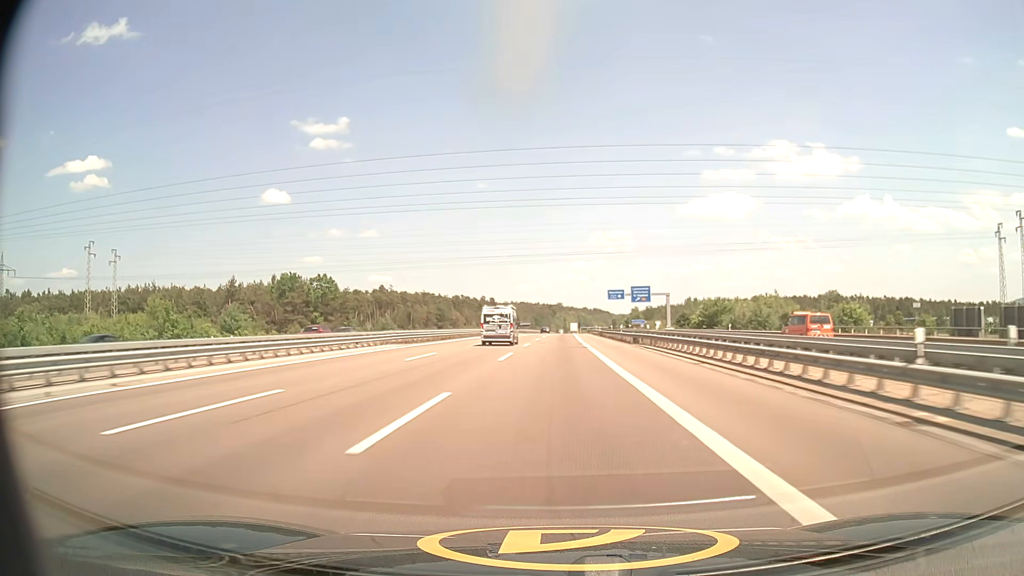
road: motorway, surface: asphalt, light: Day
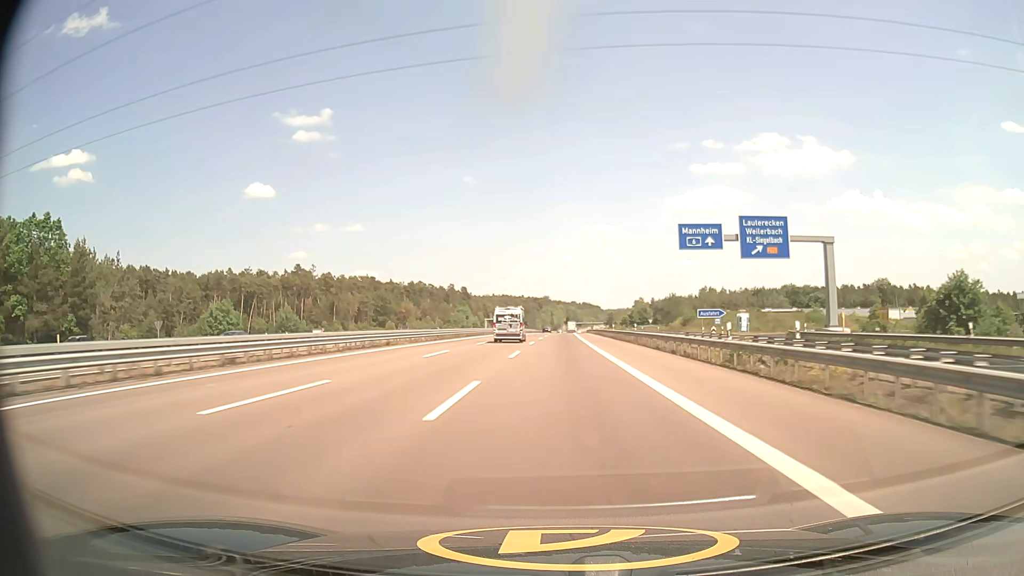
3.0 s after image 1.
(+1.0, +87.1) m; +1°
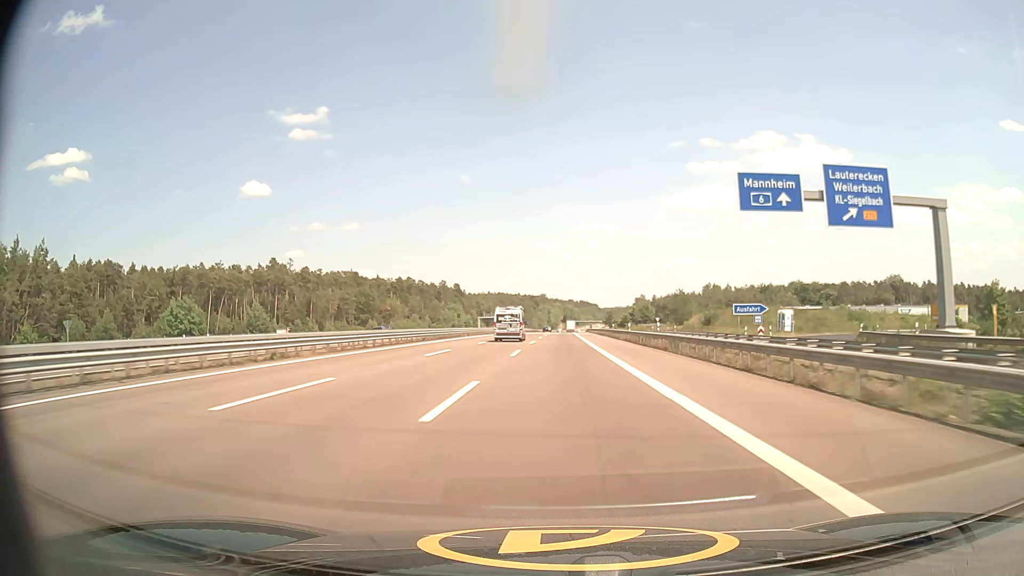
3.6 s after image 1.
(0.0, +17.4) m; 0°
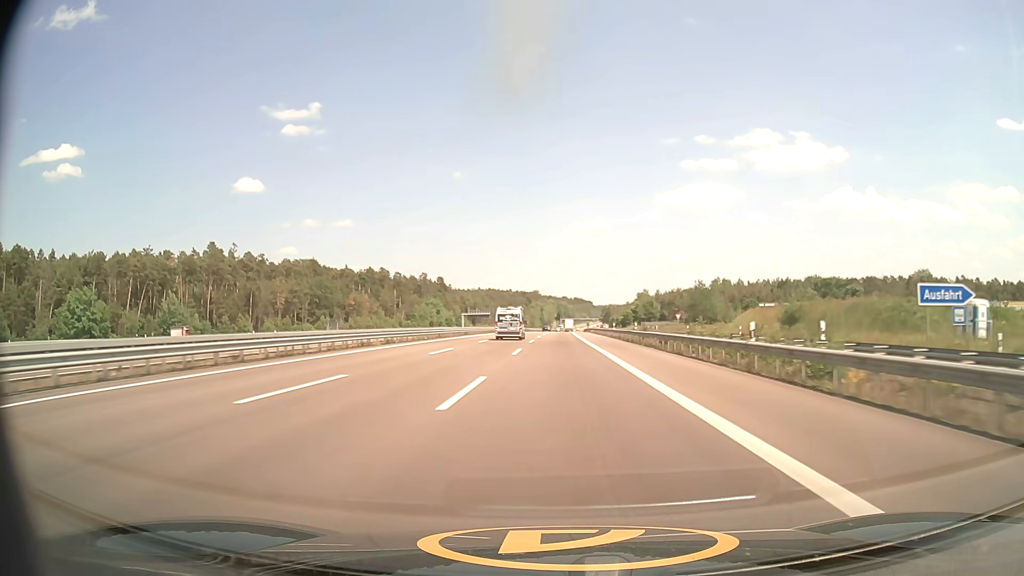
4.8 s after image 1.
(+0.2, +34.8) m; +1°
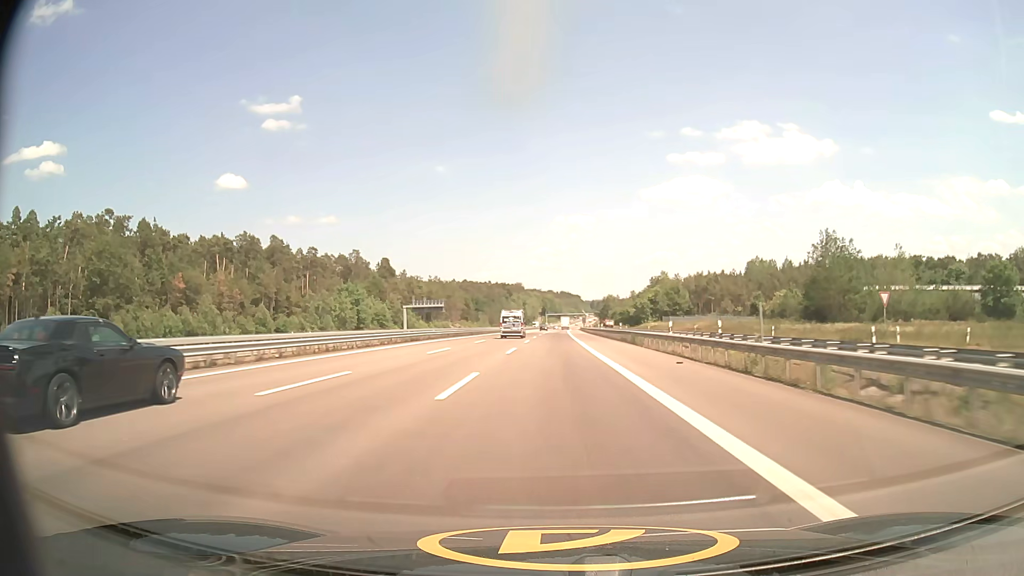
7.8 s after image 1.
(+1.0, +87.6) m; +1°
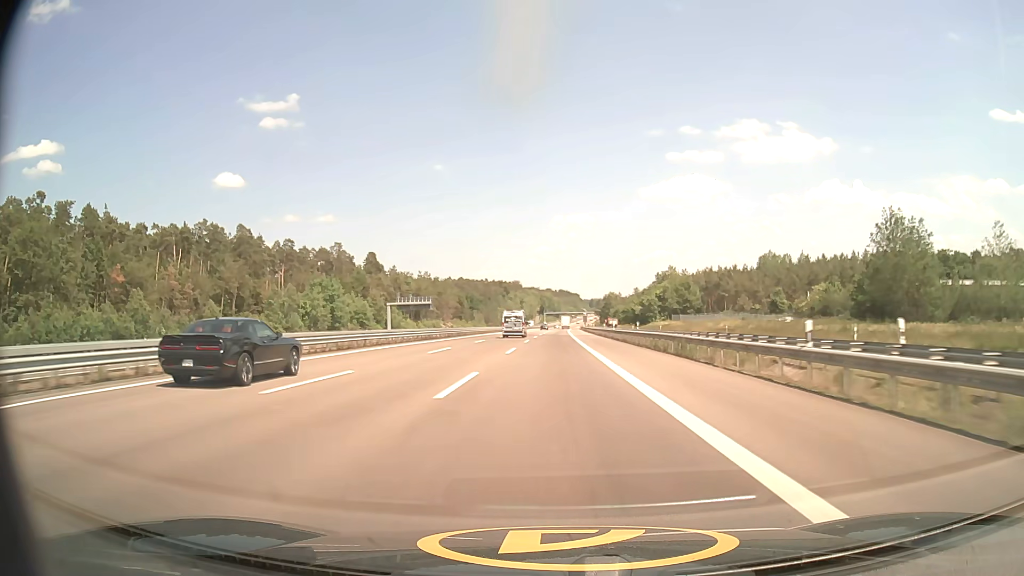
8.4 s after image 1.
(0.0, +17.6) m; 0°
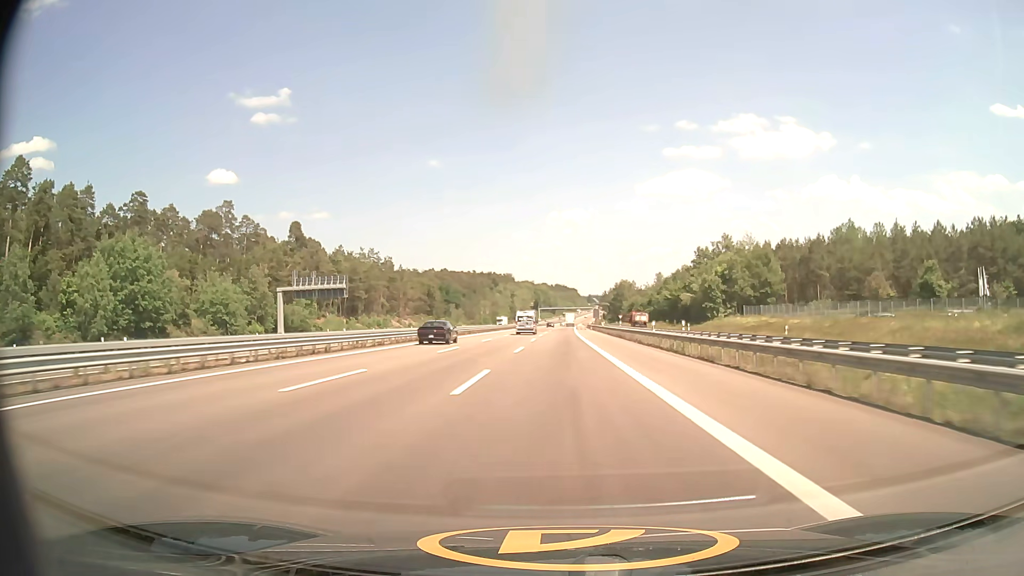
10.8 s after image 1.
(+0.2, +70.8) m; 0°
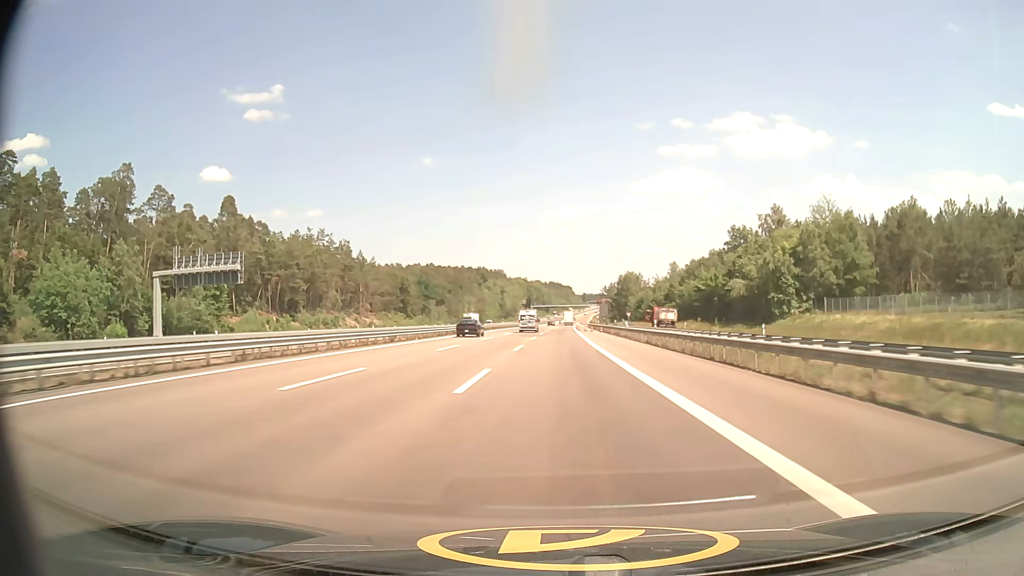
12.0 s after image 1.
(+0.1, +35.7) m; +1°
(0, +10) (0, +20) (0, +30) (0, +40) (0, +50) (0, +60) (0, +70) (+1, +80) (+1, +90) (+1, +100) m
